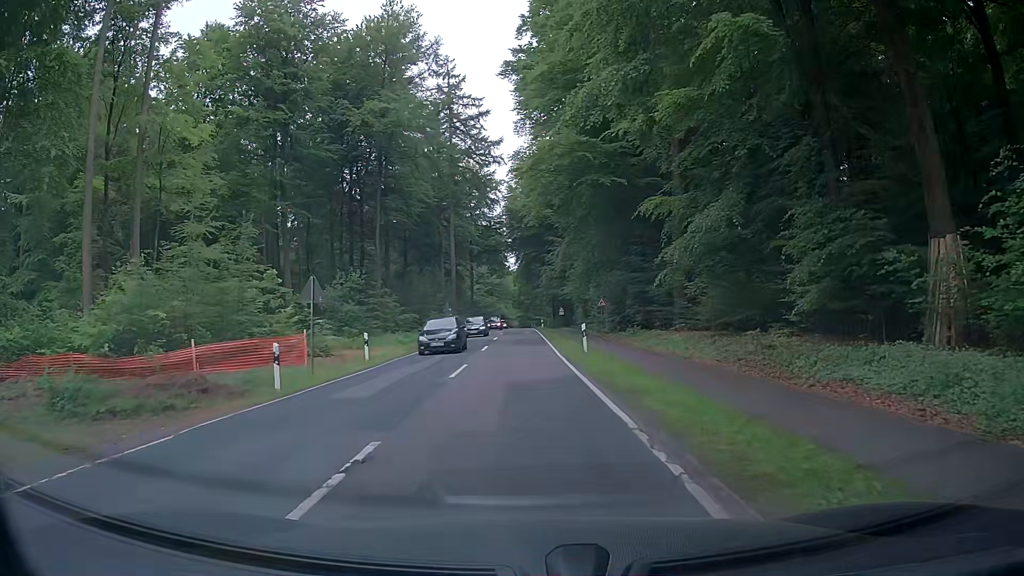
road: tertiary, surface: asphalt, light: Day
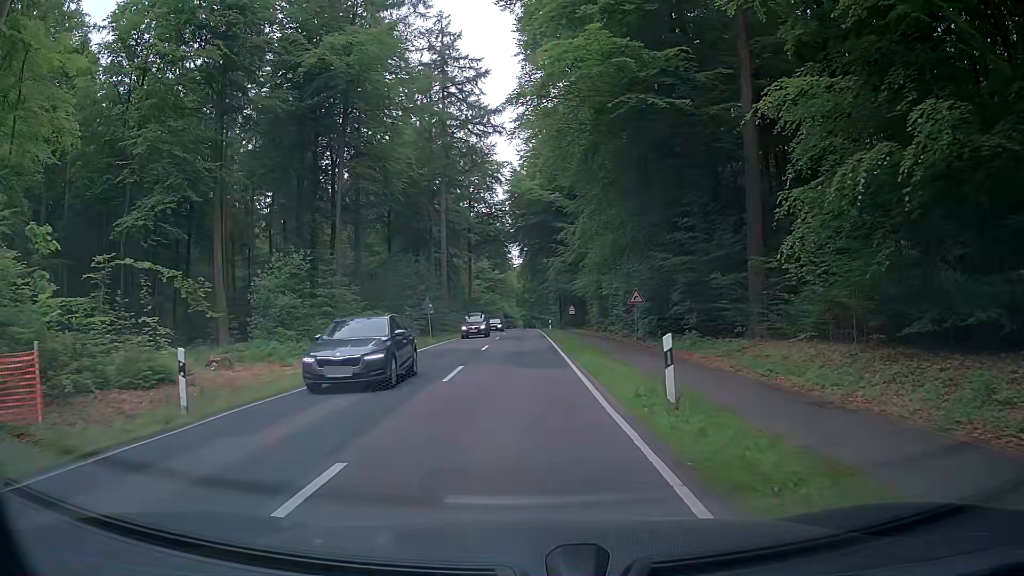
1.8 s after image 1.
(-0.2, +13.4) m; -1°
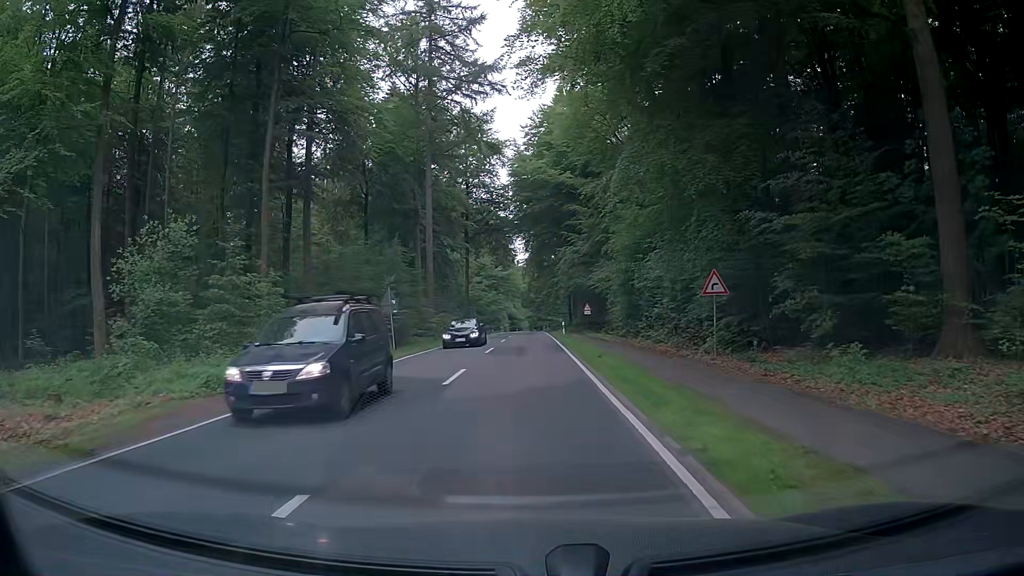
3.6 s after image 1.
(-0.2, +13.5) m; 0°
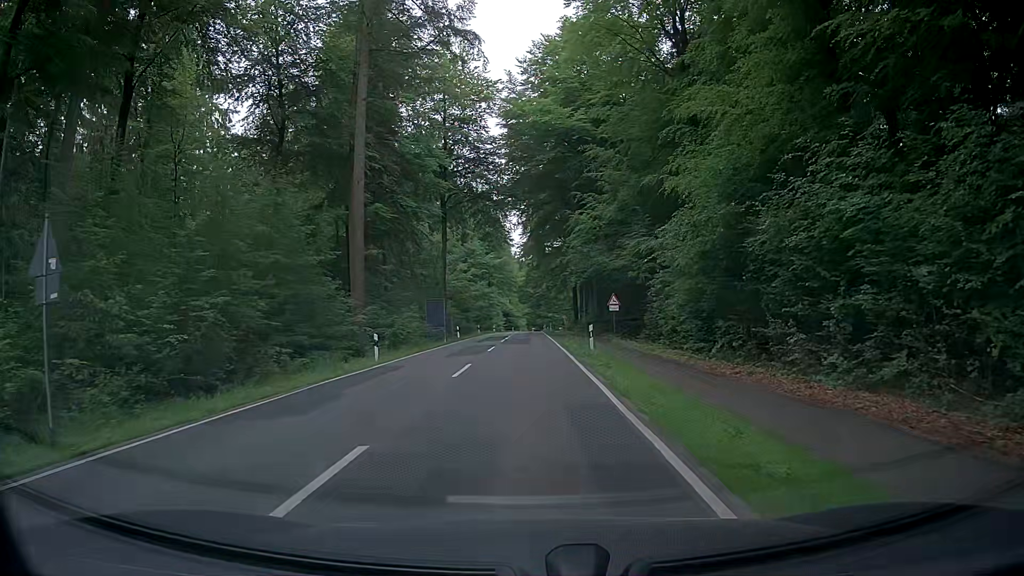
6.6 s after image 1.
(-0.1, +22.4) m; 0°
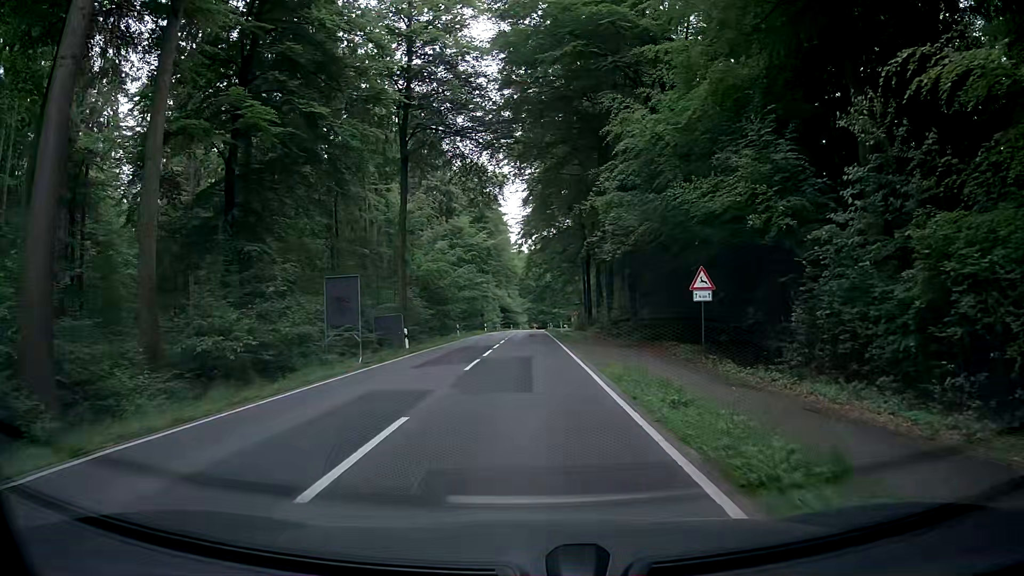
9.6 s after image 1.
(+0.1, +22.5) m; +2°
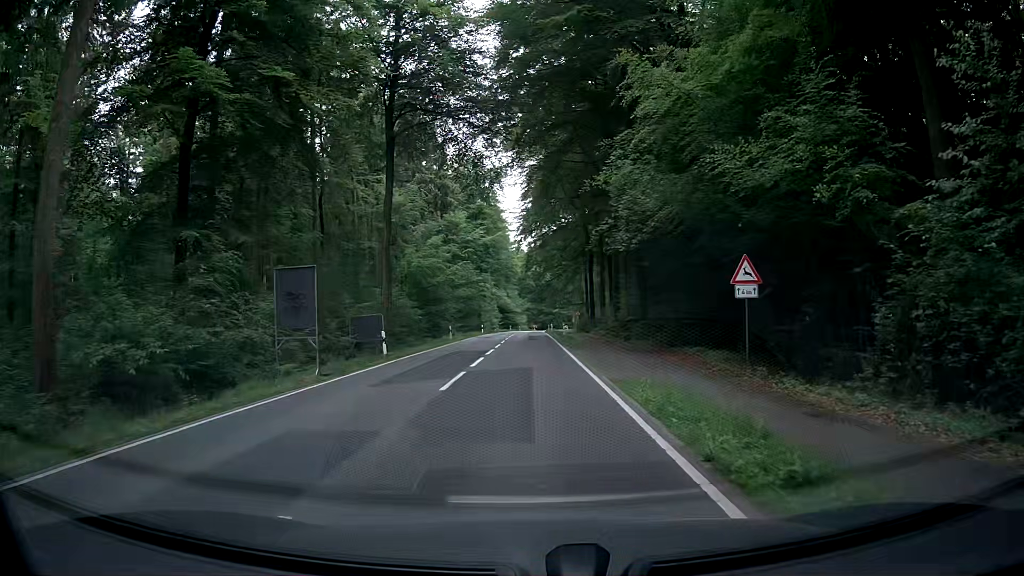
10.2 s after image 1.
(-0.1, +4.6) m; -1°
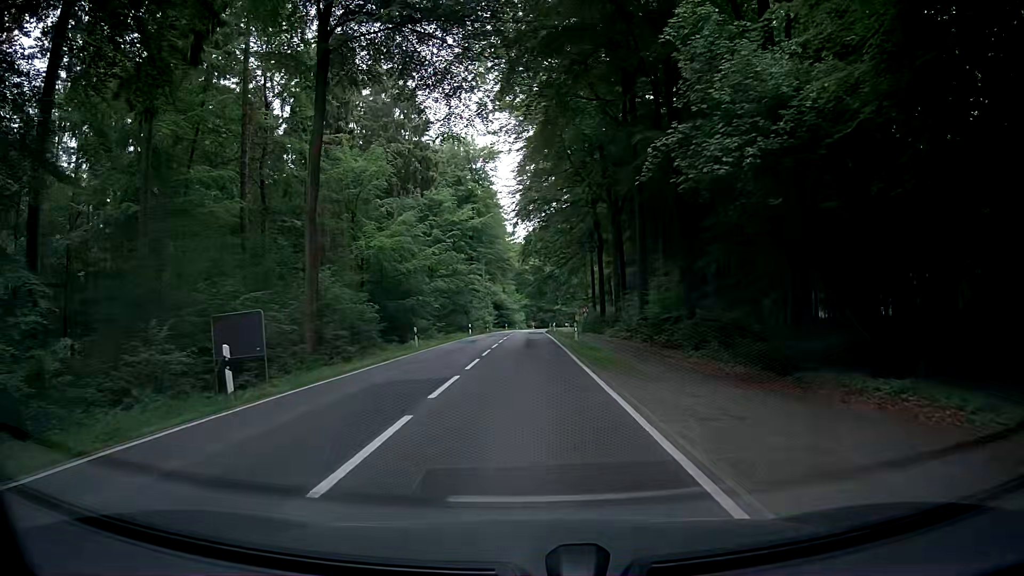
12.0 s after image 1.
(-0.2, +13.7) m; +1°
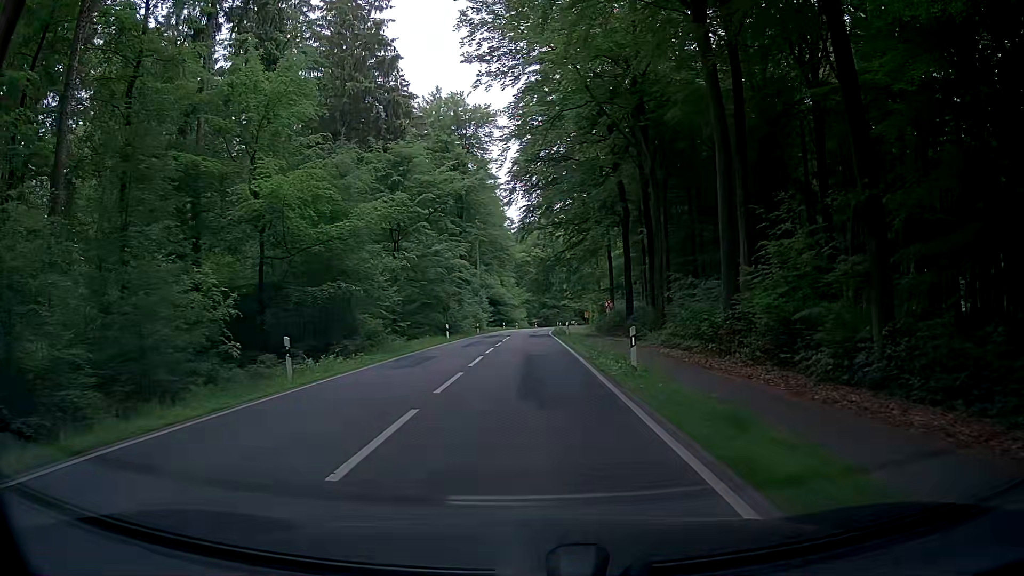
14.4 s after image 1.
(-0.9, +18.1) m; -1°
(0, +10) (0, +20) (0, +30) (-1, +40) (-1, +50) (-1, +60) (-1, +70) (-1, +80) (0, +90) (0, +100) m
